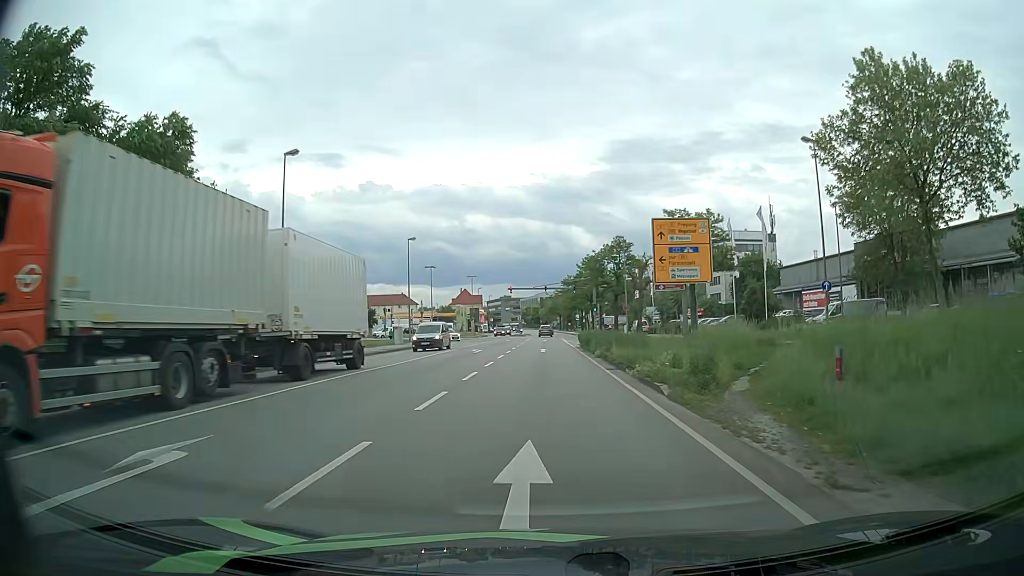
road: primary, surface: asphalt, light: Day
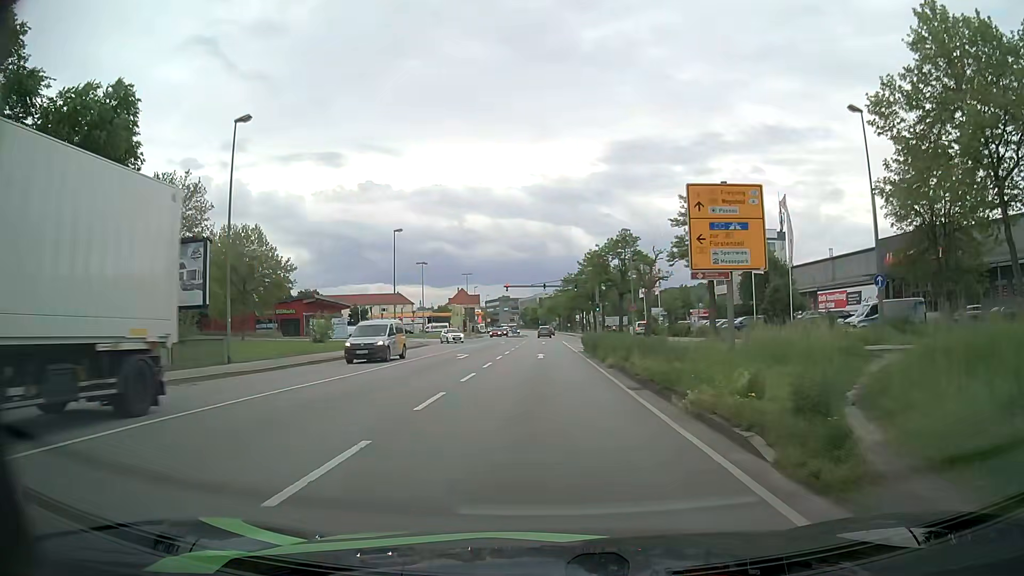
(0.0, +6.0) m; 0°
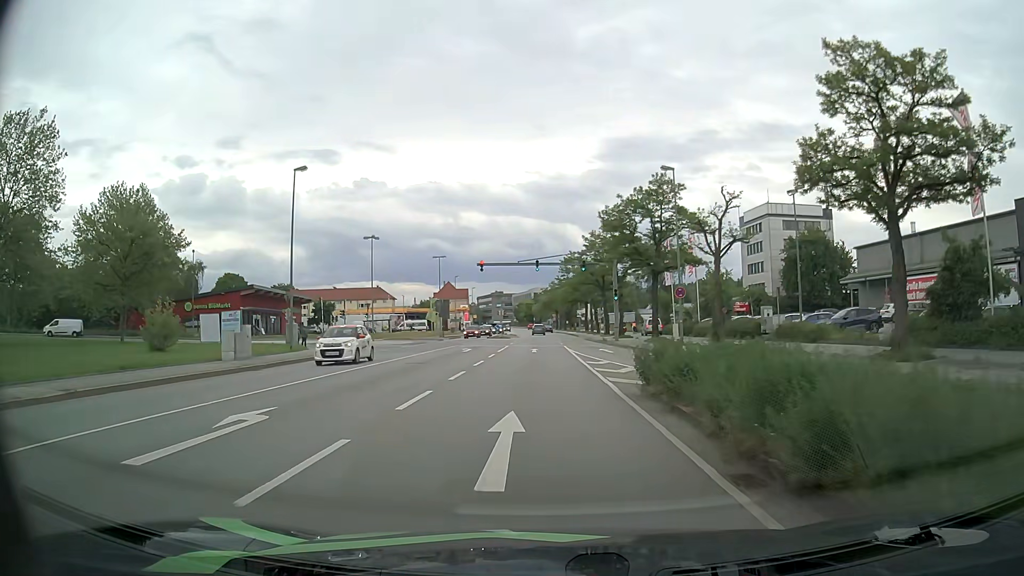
(0.0, +24.1) m; +1°
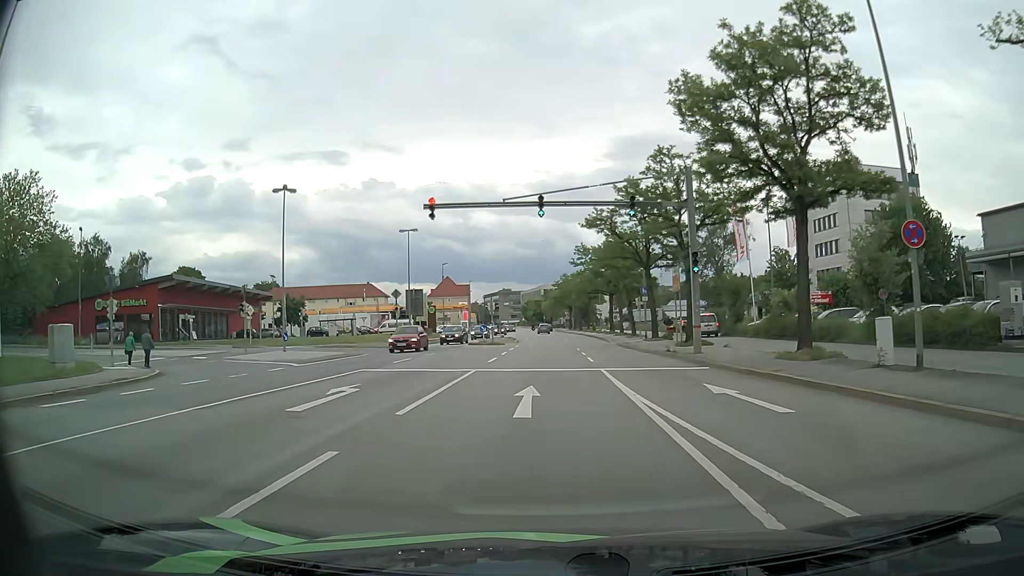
(-0.2, +24.8) m; -1°
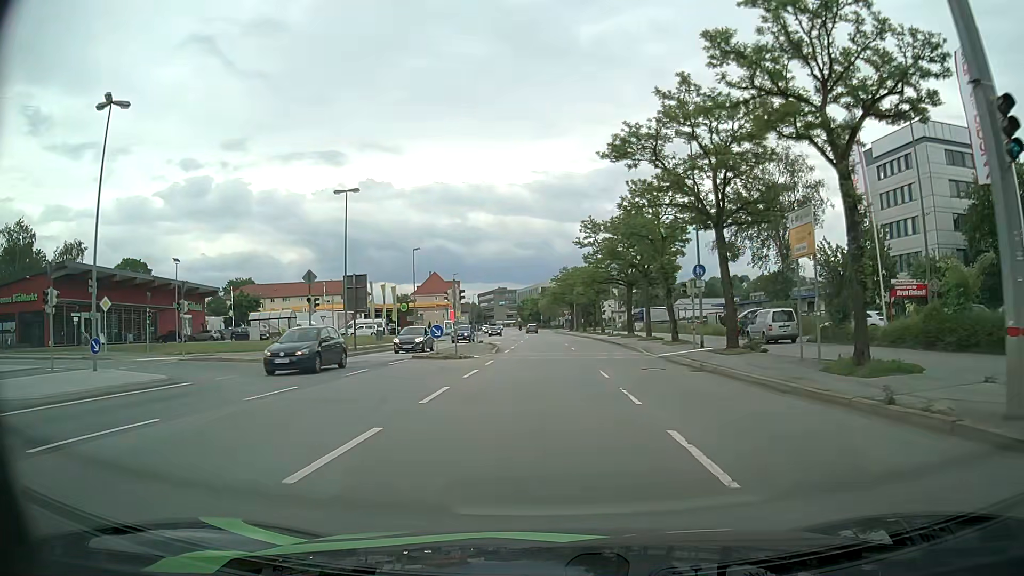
(+0.1, +19.1) m; +1°
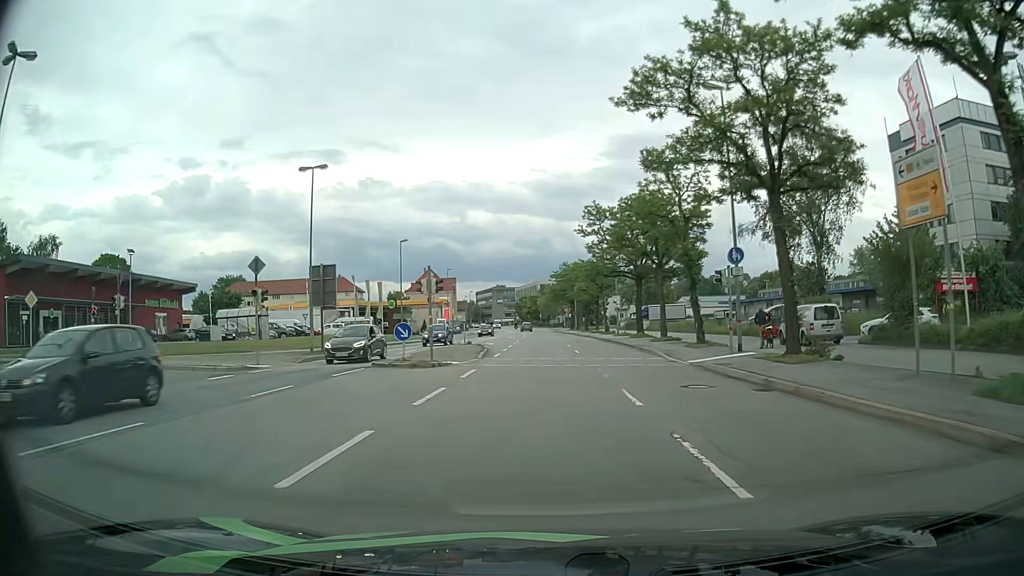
(0.0, +6.4) m; -1°
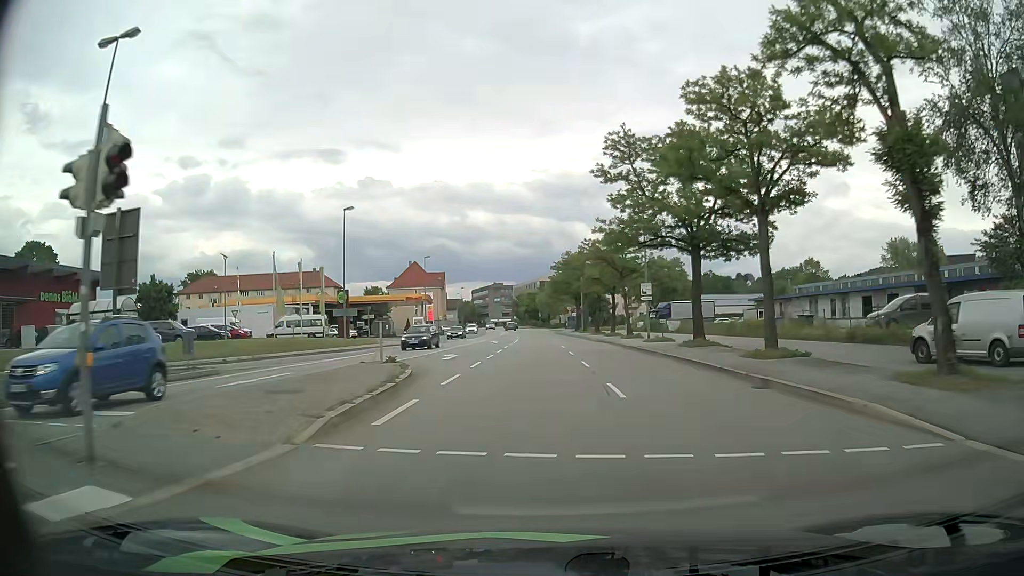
(+0.2, +19.8) m; +1°
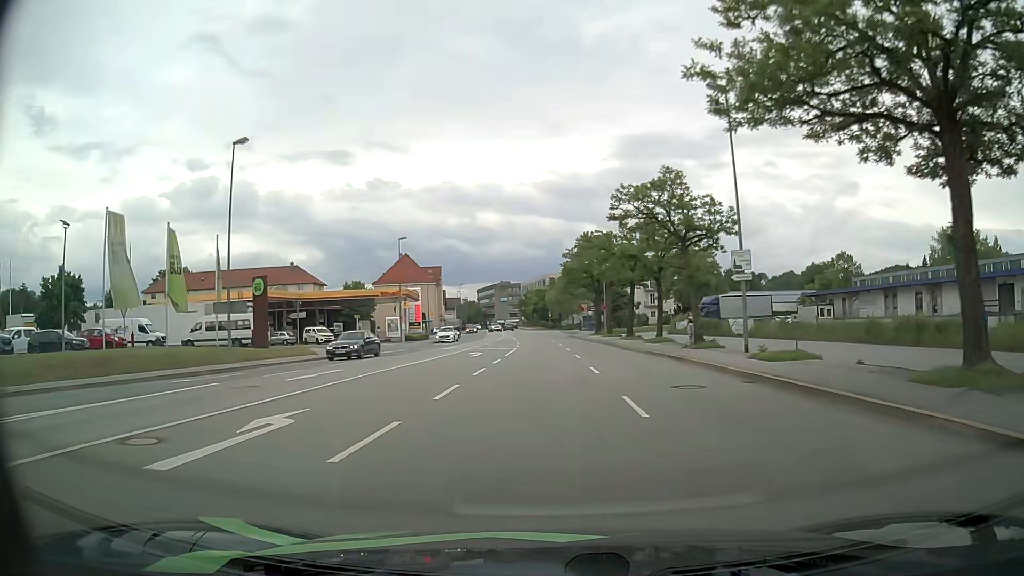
(-0.4, +20.5) m; -1°
(0, +10) (0, +20) (-1, +30) (-1, +40) (-2, +50) (-2, +60) (-3, +70) (-3, +80) (-4, +90) (-4, +100) m
